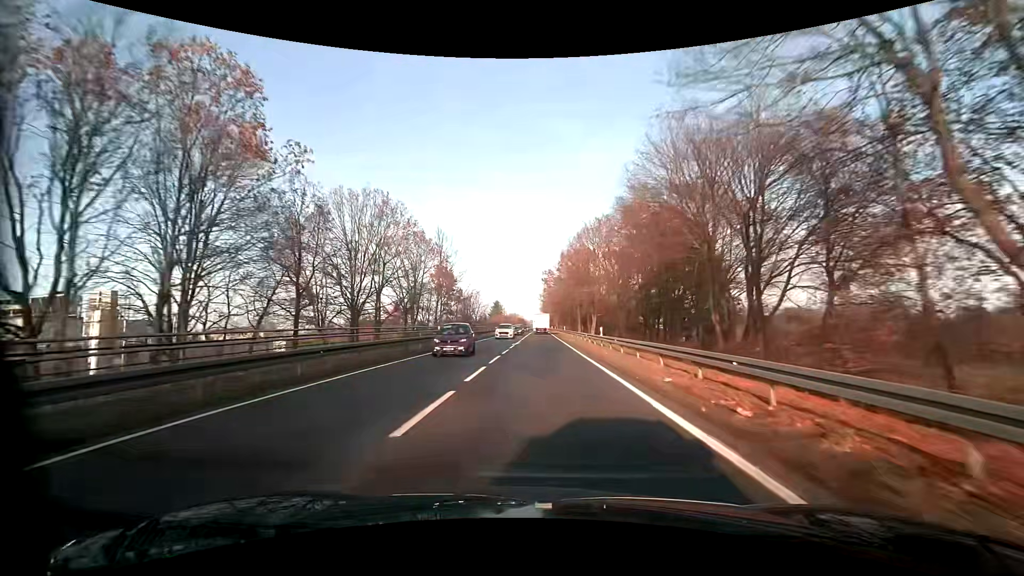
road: primary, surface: asphalt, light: Day
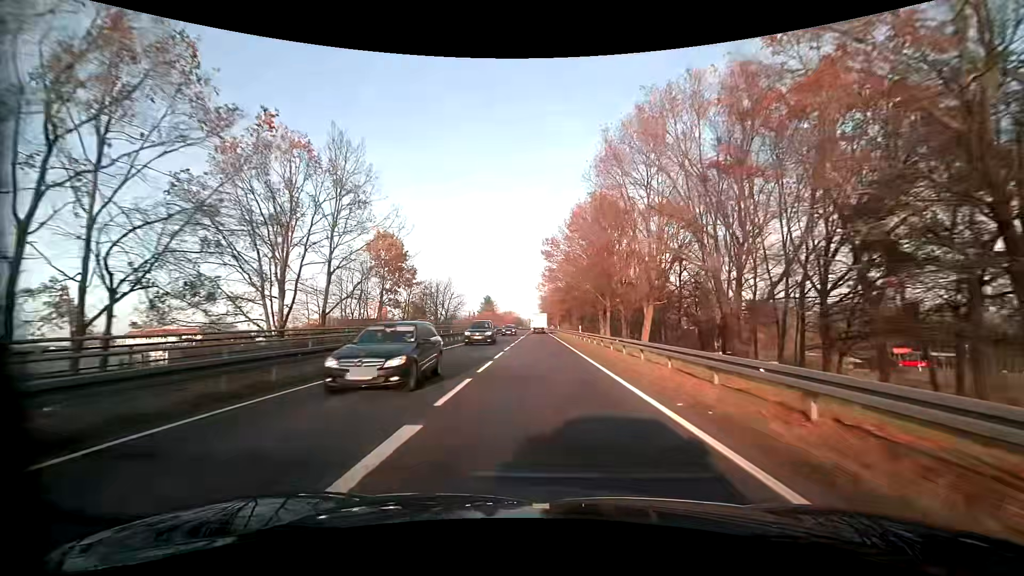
(+0.1, +33.6) m; 0°
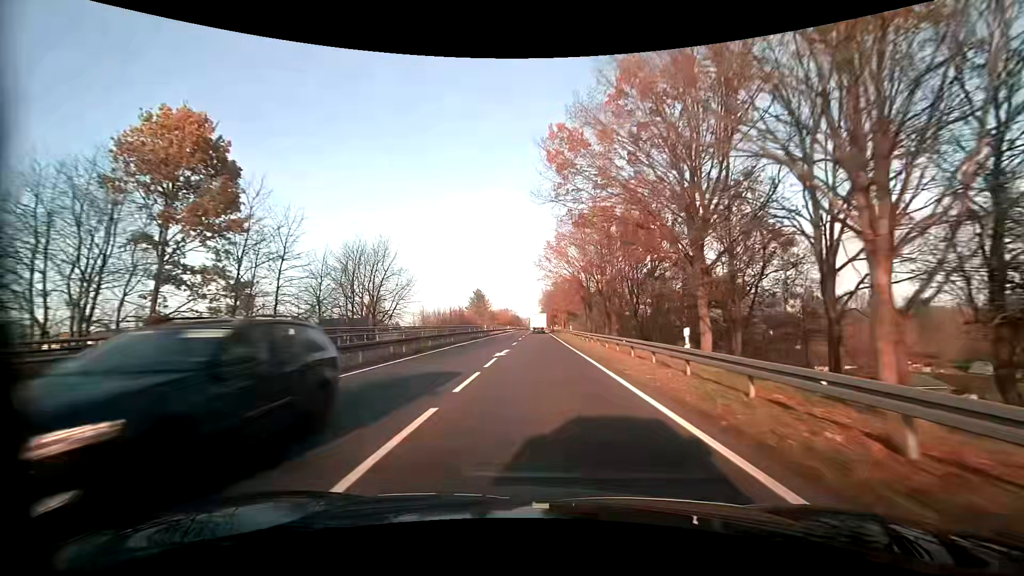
(-0.1, +34.2) m; 0°
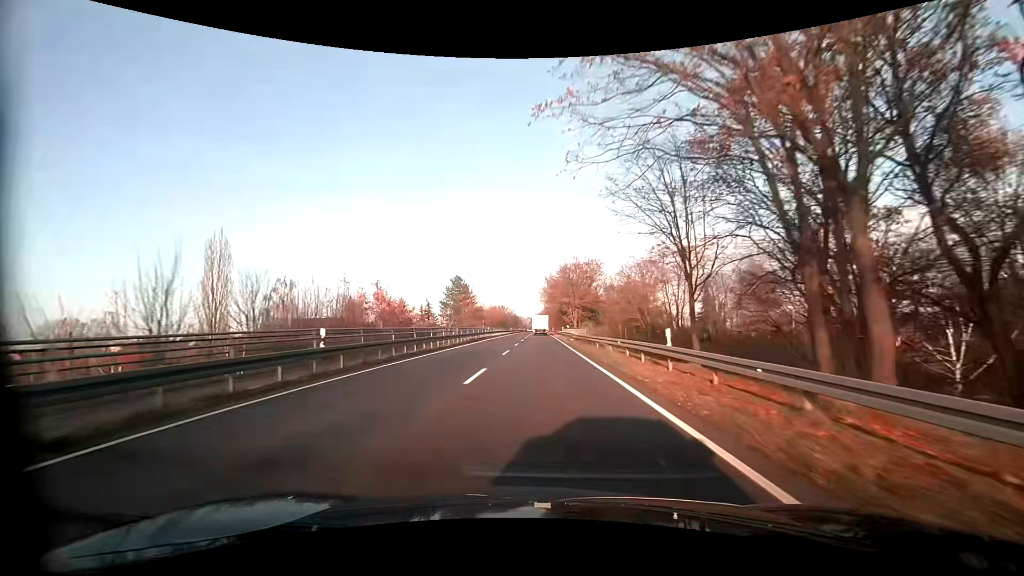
(+0.2, +46.2) m; 0°
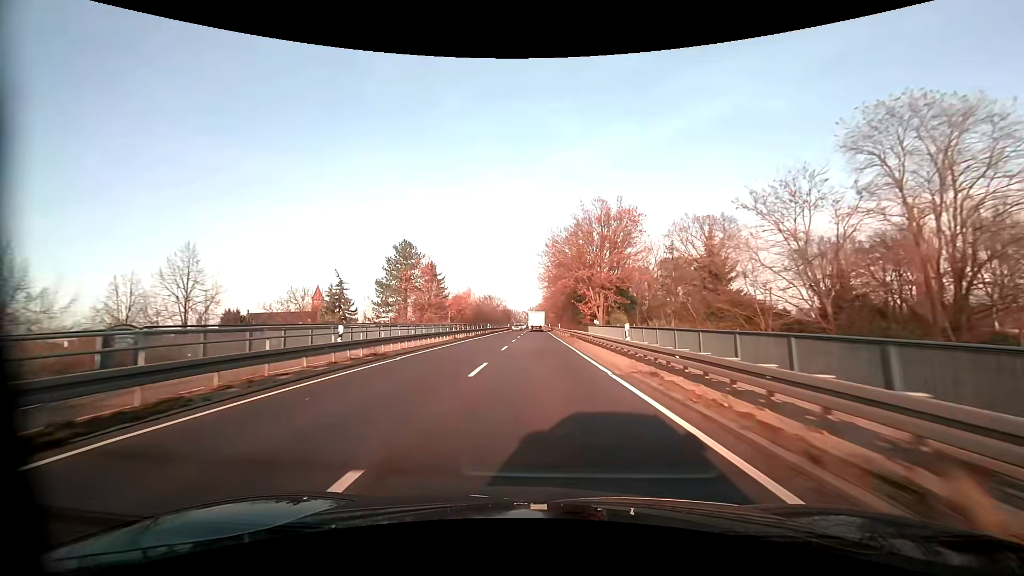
(0.0, +46.7) m; 0°
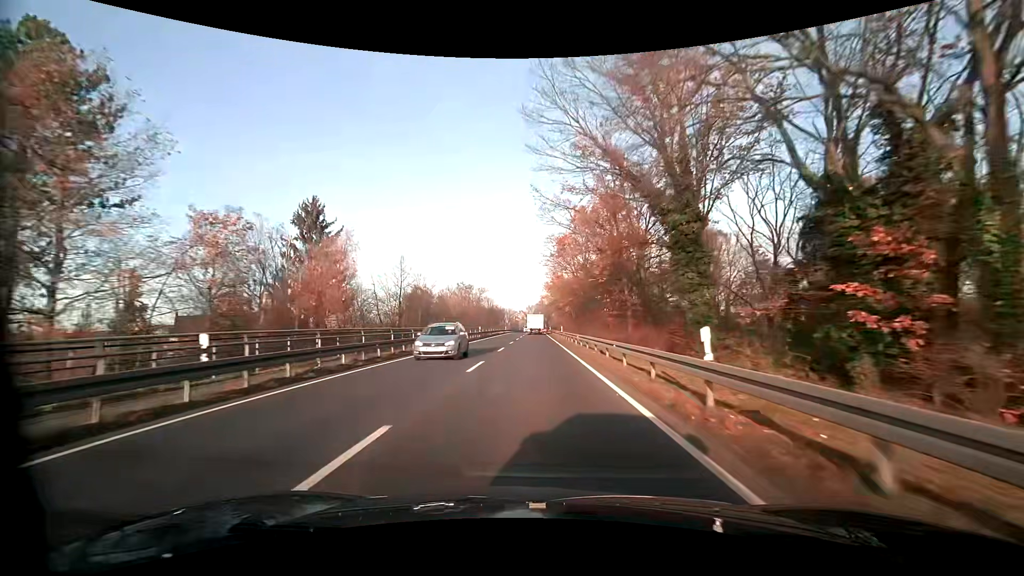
(-0.1, +57.5) m; 0°
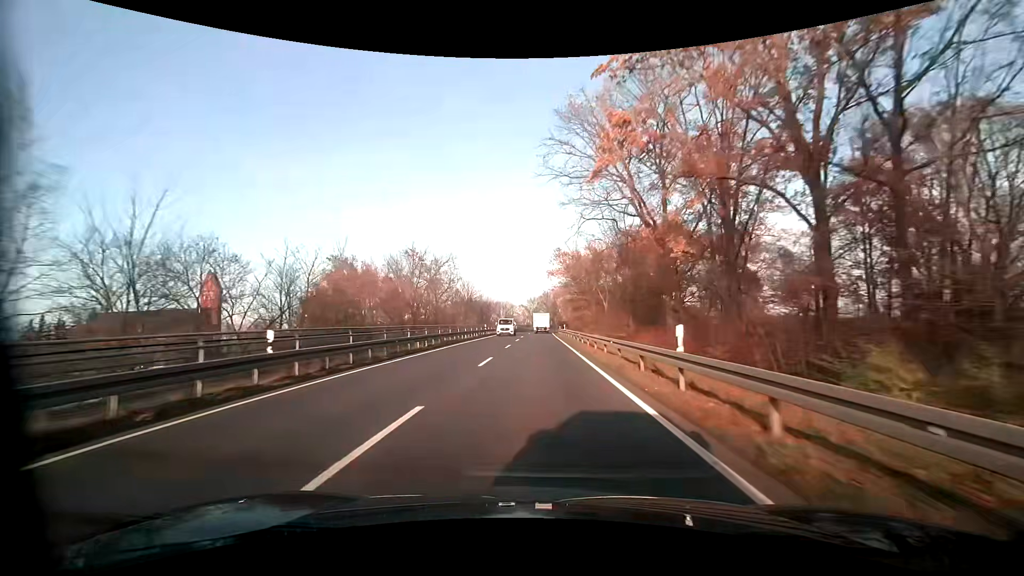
(-0.2, +46.2) m; -1°
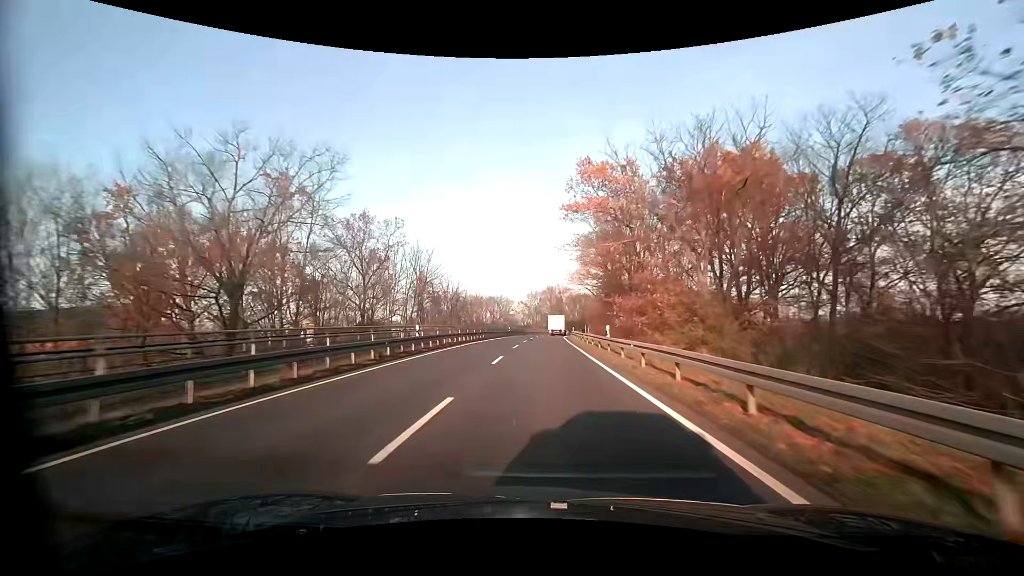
(0.0, +34.8) m; 0°
(0, +10) (0, +20) (0, +30) (+1, +40) (+1, +50) (+1, +60) (+2, +70) (+3, +80) (+4, +90) (+5, +100) m
